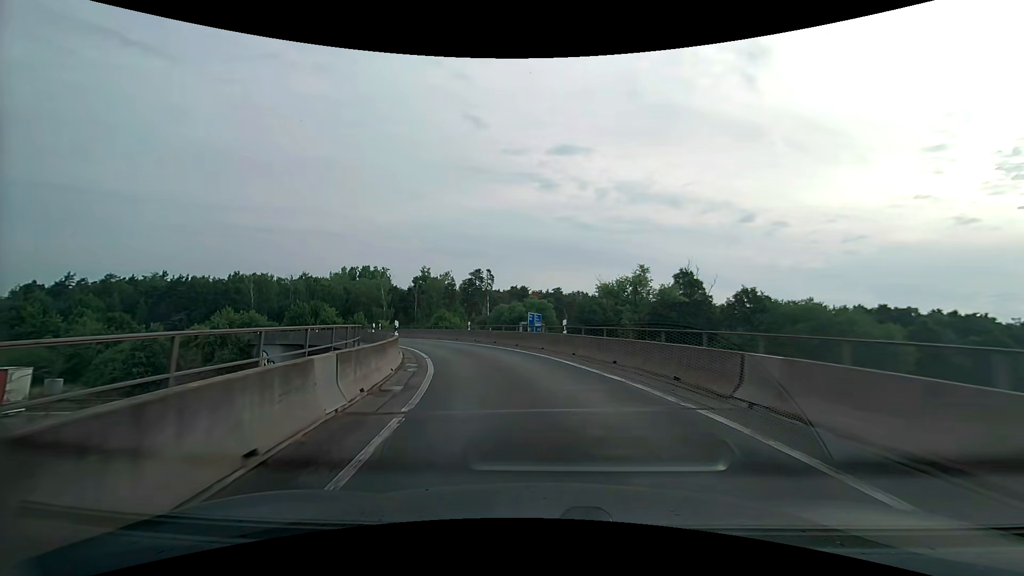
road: motorway_link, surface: asphalt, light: Day
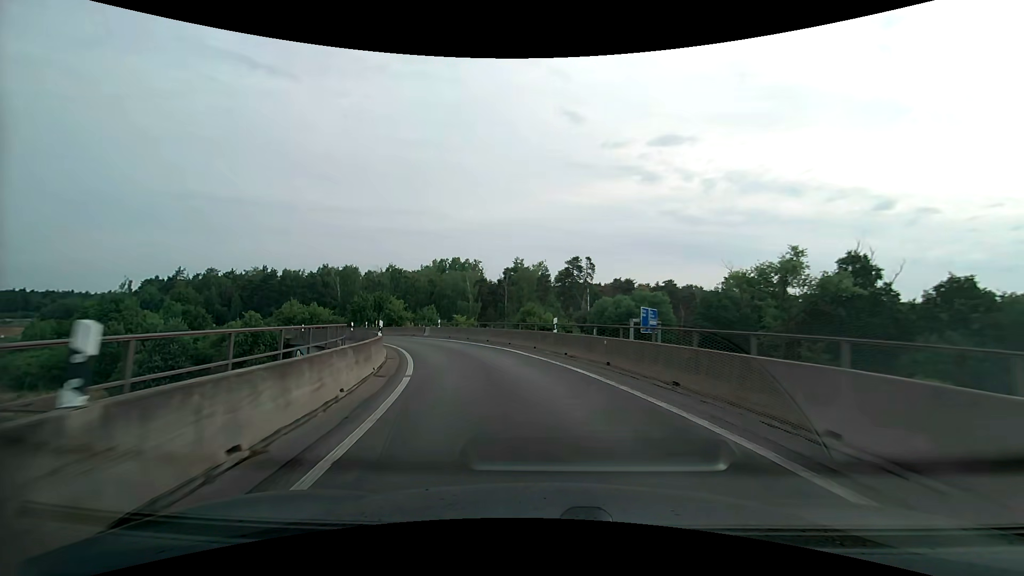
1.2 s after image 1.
(-1.6, +16.2) m; -11°
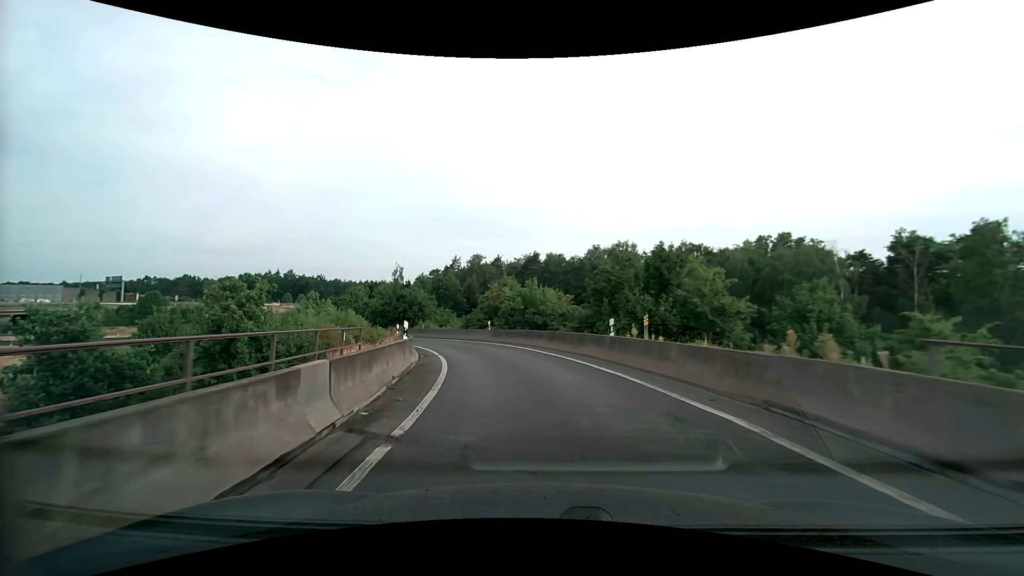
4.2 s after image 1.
(-11.3, +37.6) m; -33°
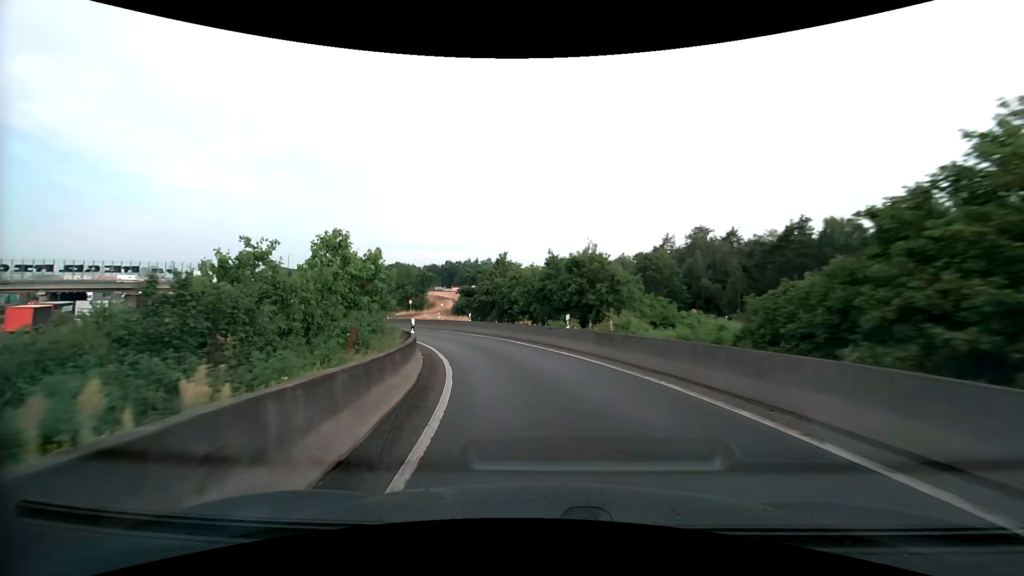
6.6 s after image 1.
(-6.4, +31.4) m; -23°
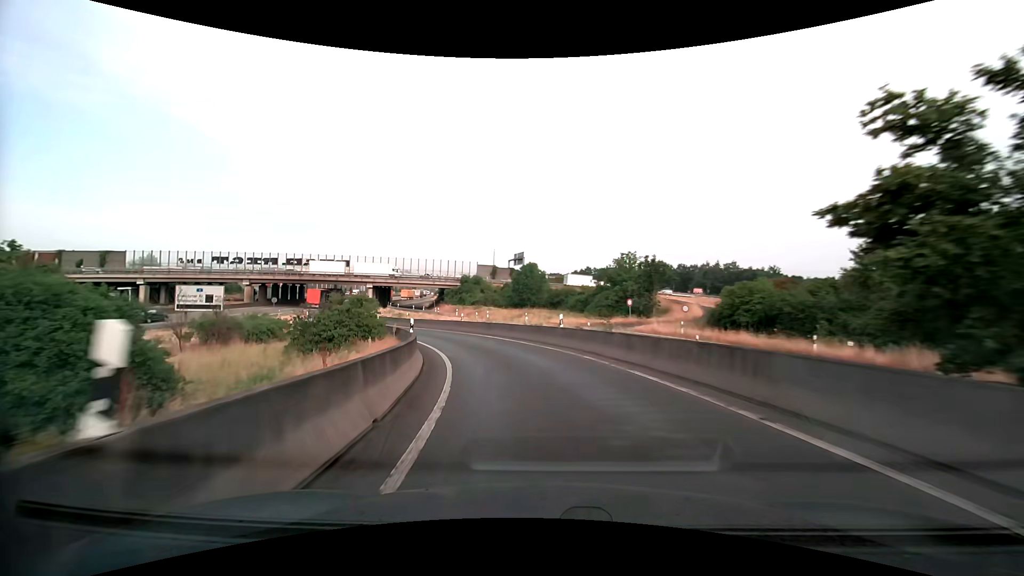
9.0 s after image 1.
(-7.2, +33.0) m; -25°
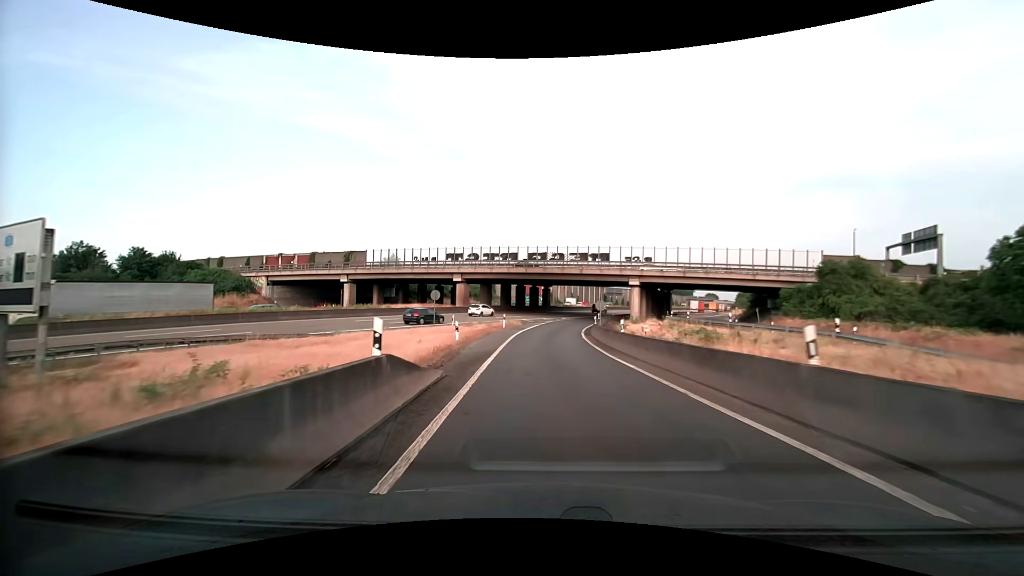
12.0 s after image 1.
(-12.6, +42.7) m; -31°
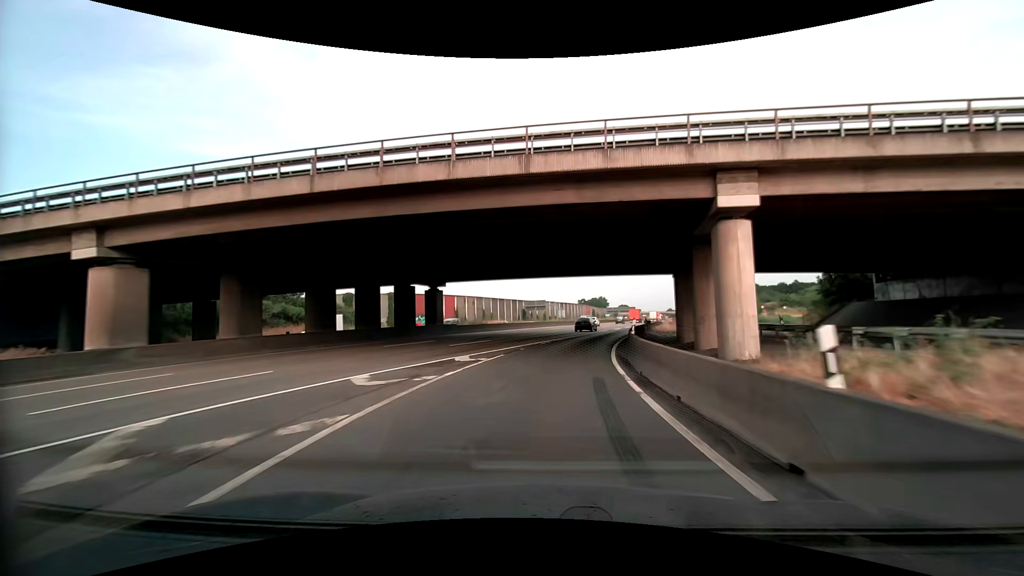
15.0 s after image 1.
(+1.7, +49.1) m; +9°
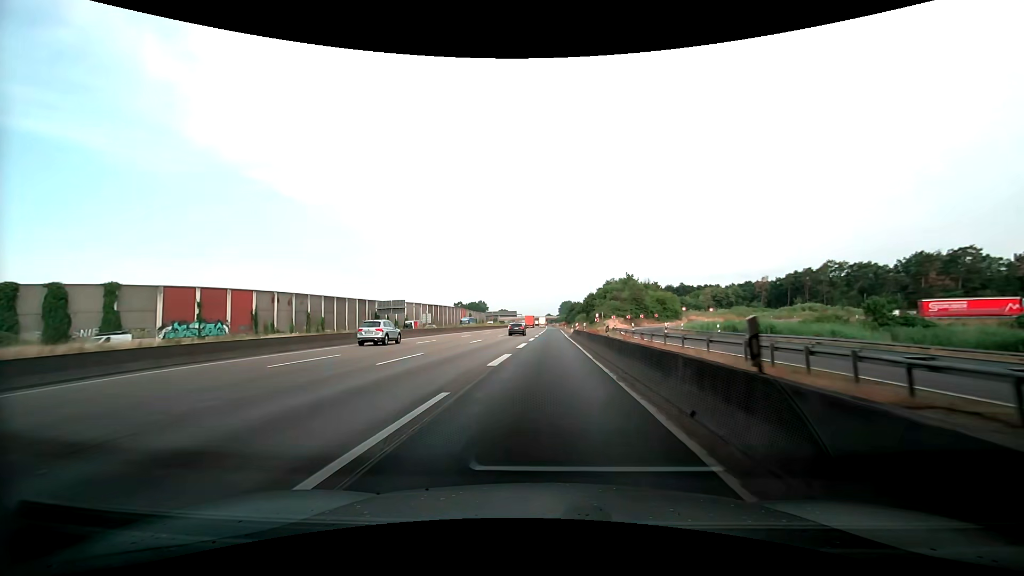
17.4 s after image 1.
(+5.0, +43.7) m; +12°
(0, +10) (+1, +20) (+1, +30) (+2, +40) (+2, +50) (+3, +60) (+3, +70) (+4, +80) (+4, +90) (+4, +100) m
